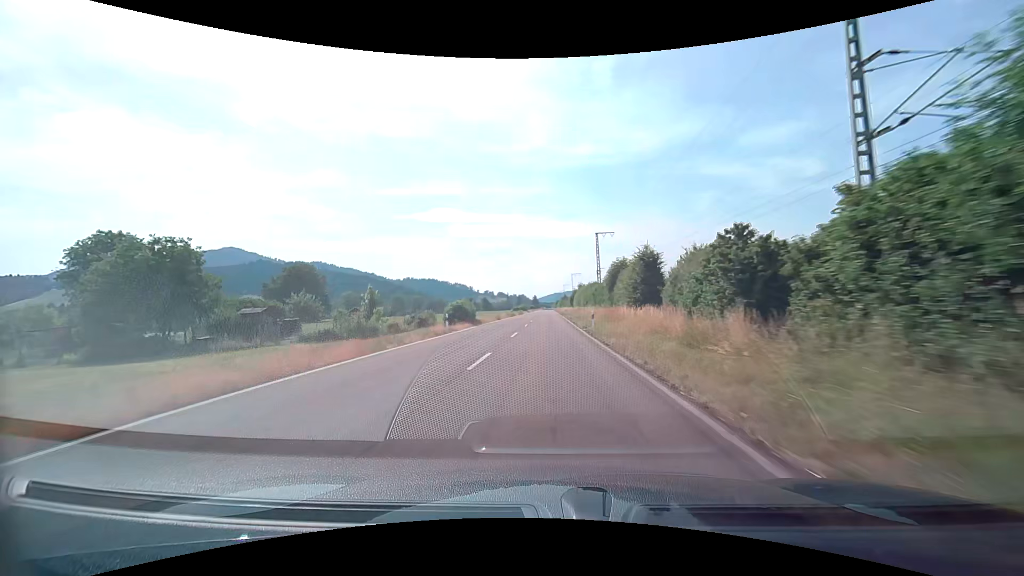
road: tertiary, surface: asphalt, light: Day
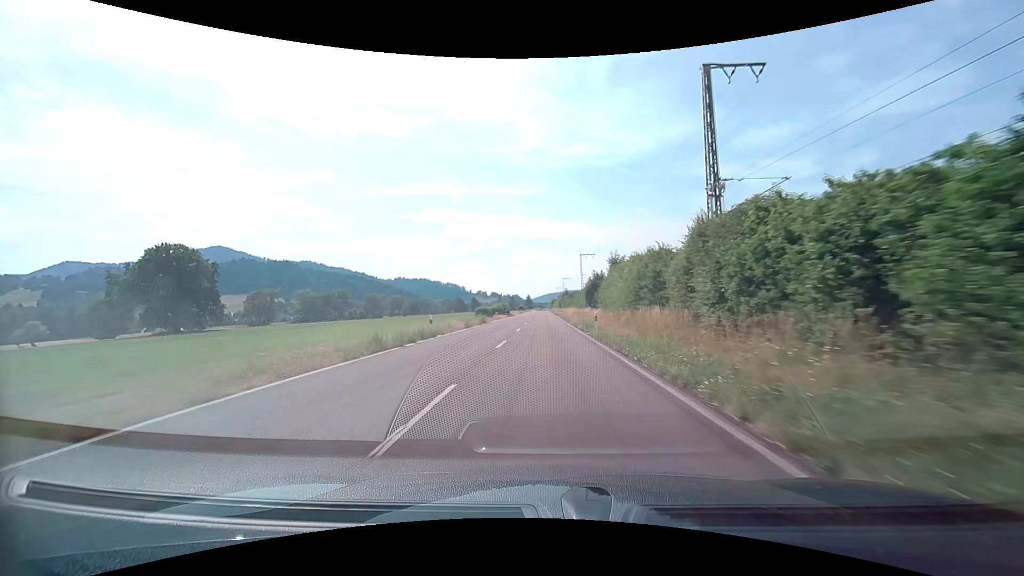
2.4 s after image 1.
(0.0, +53.9) m; 0°
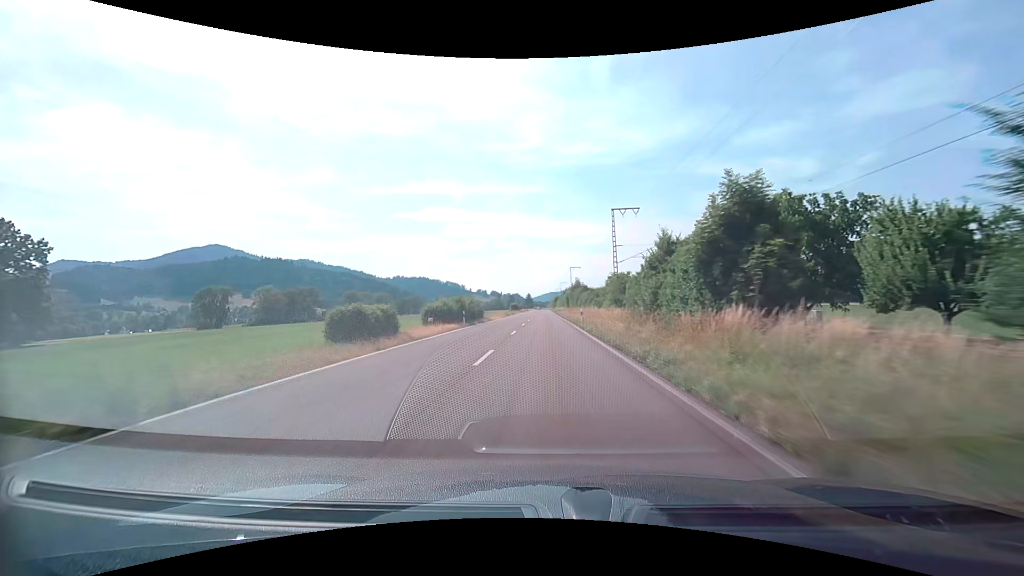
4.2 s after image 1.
(-0.1, +41.4) m; 0°
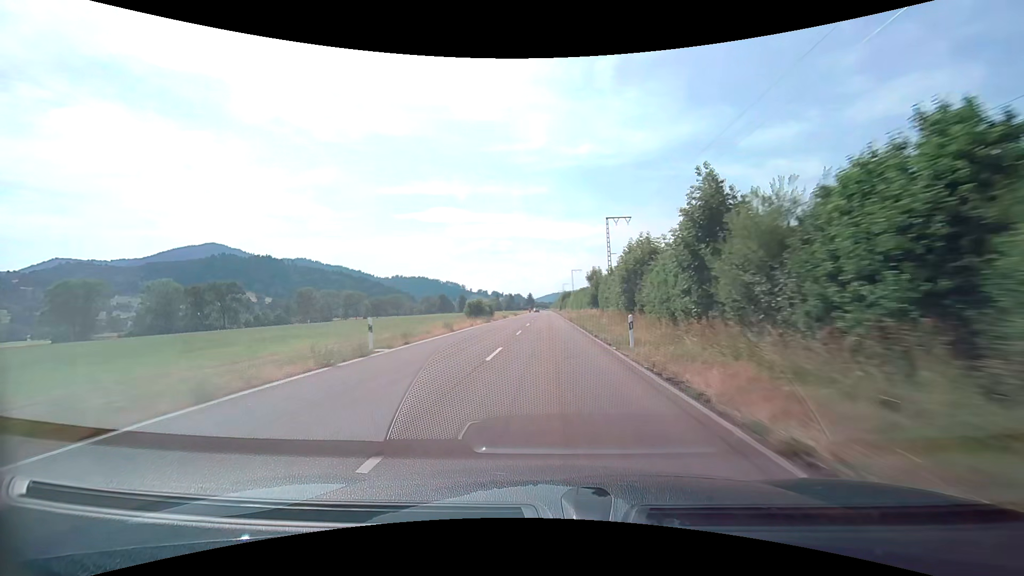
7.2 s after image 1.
(-0.1, +70.7) m; 0°
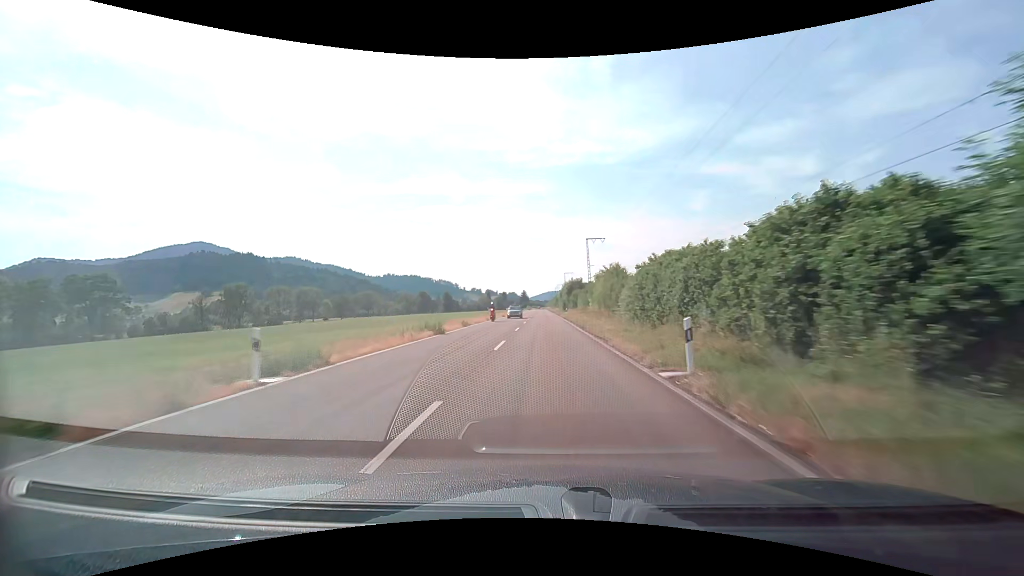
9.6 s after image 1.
(+0.1, +57.4) m; 0°
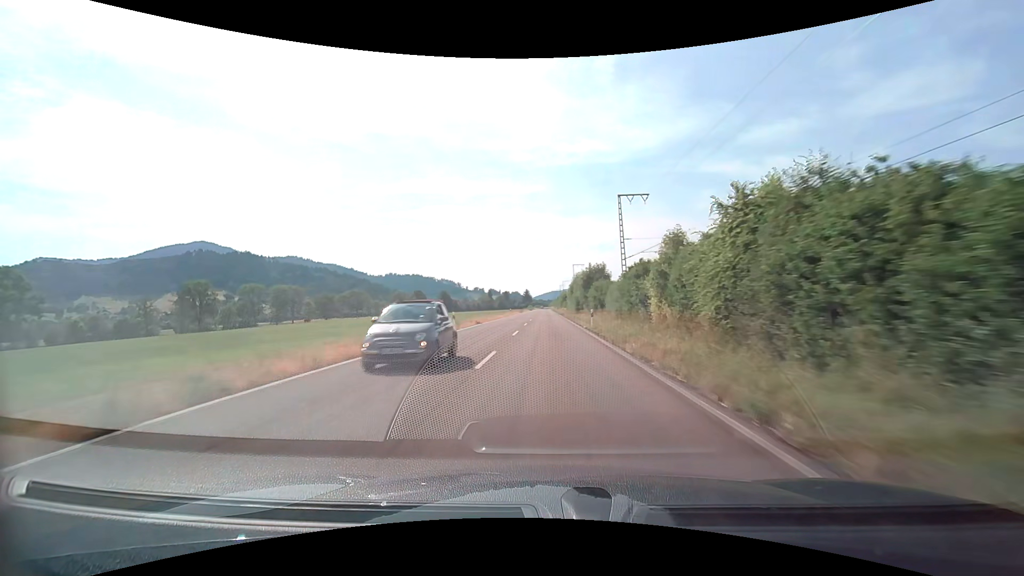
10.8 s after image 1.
(-0.1, +28.4) m; 0°
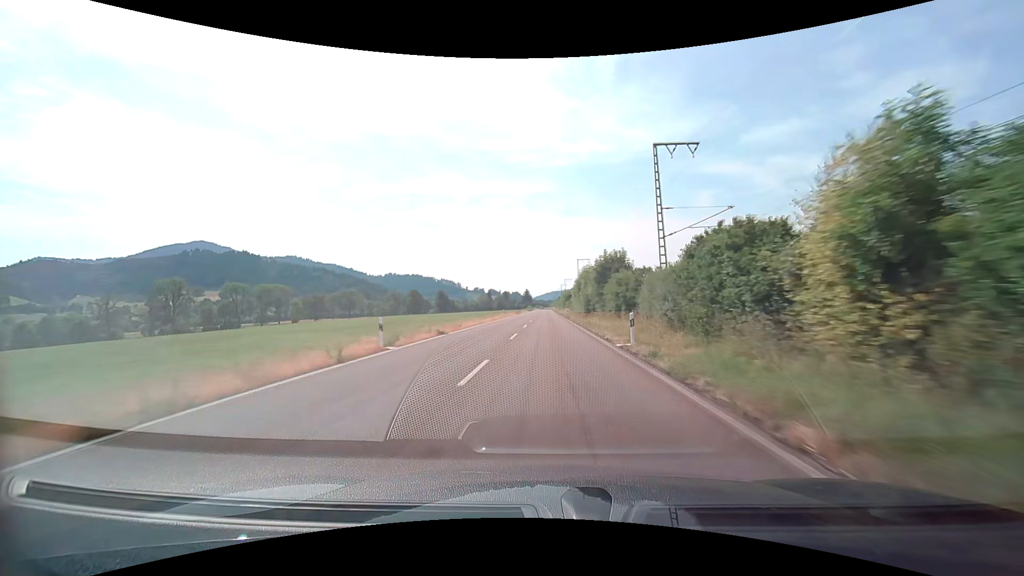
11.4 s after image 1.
(0.0, +14.1) m; 0°
